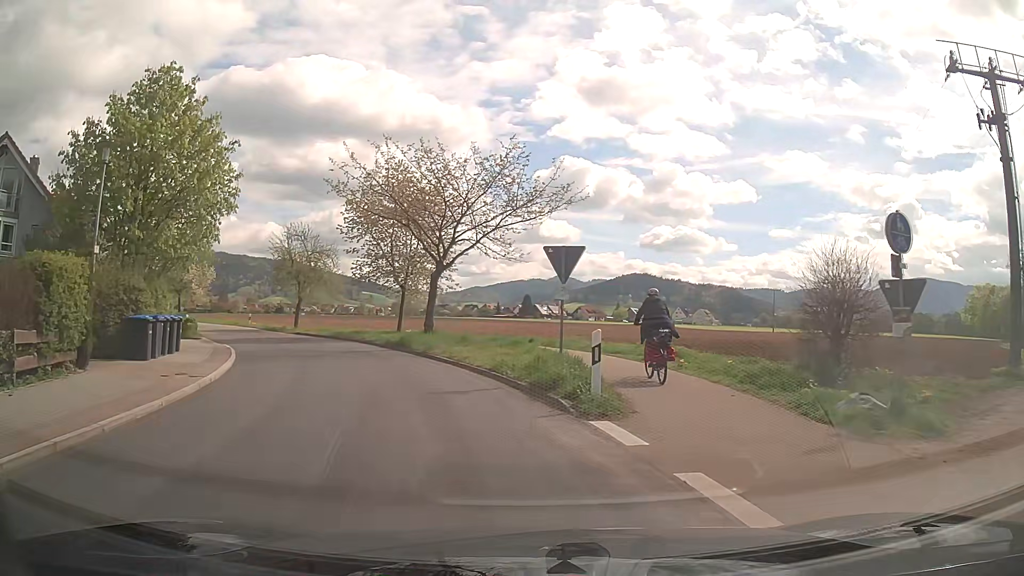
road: tertiary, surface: asphalt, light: Day
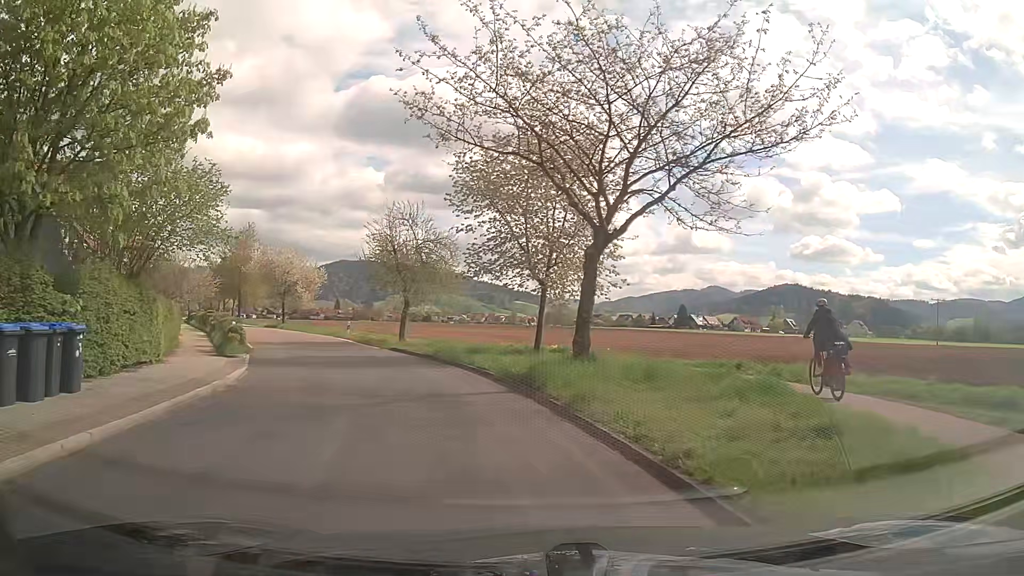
(-1.1, +11.4) m; -12°
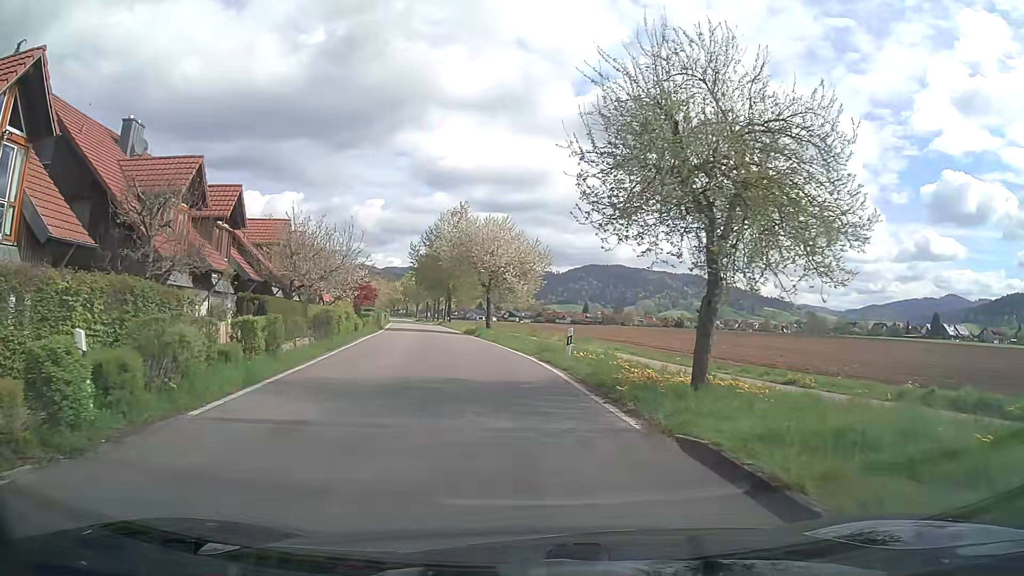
(-4.2, +20.7) m; -22°
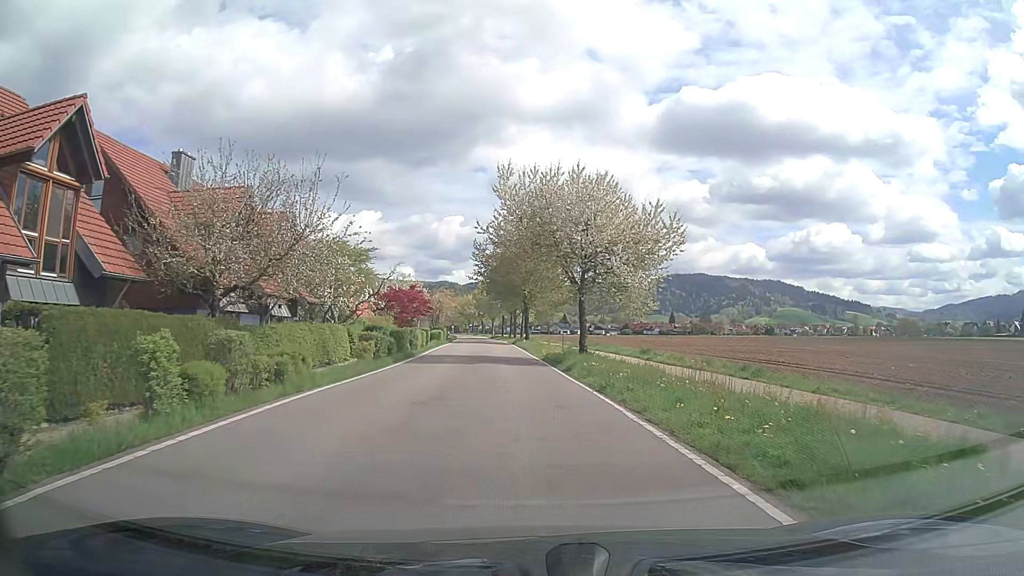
(-1.1, +17.6) m; -6°
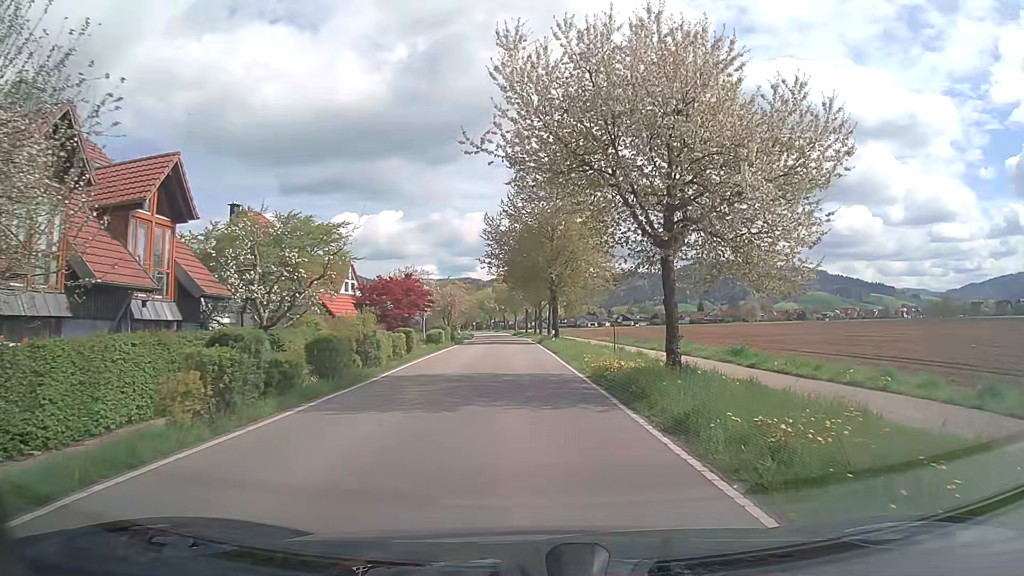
(-0.3, +13.2) m; -3°
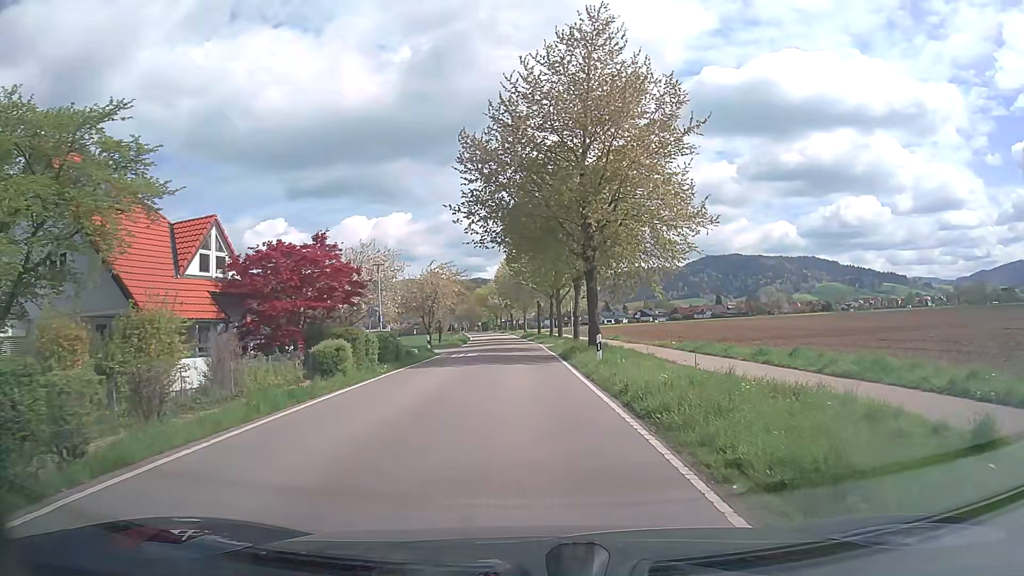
(-0.1, +22.6) m; 0°
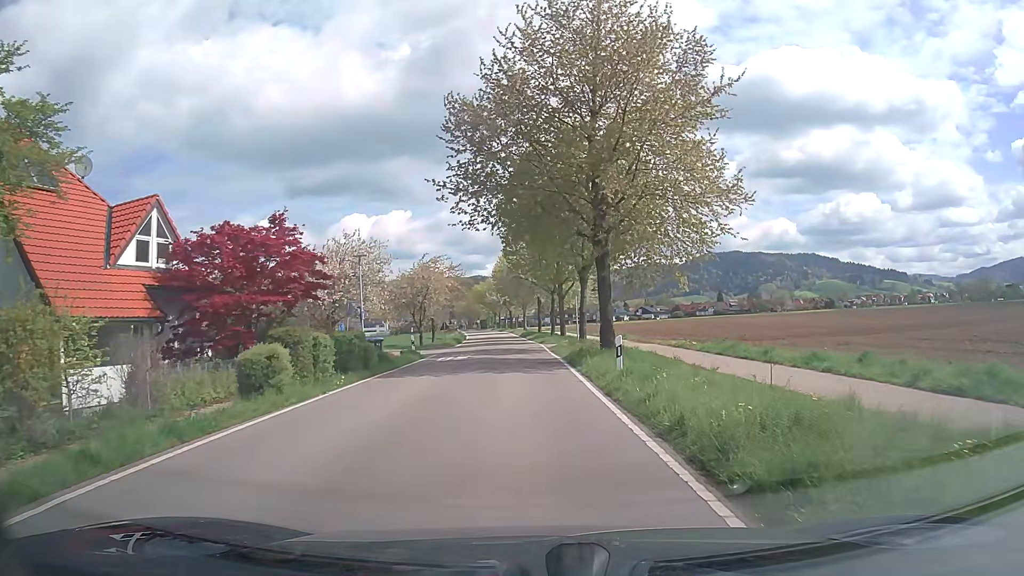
(0.0, +4.5) m; -1°
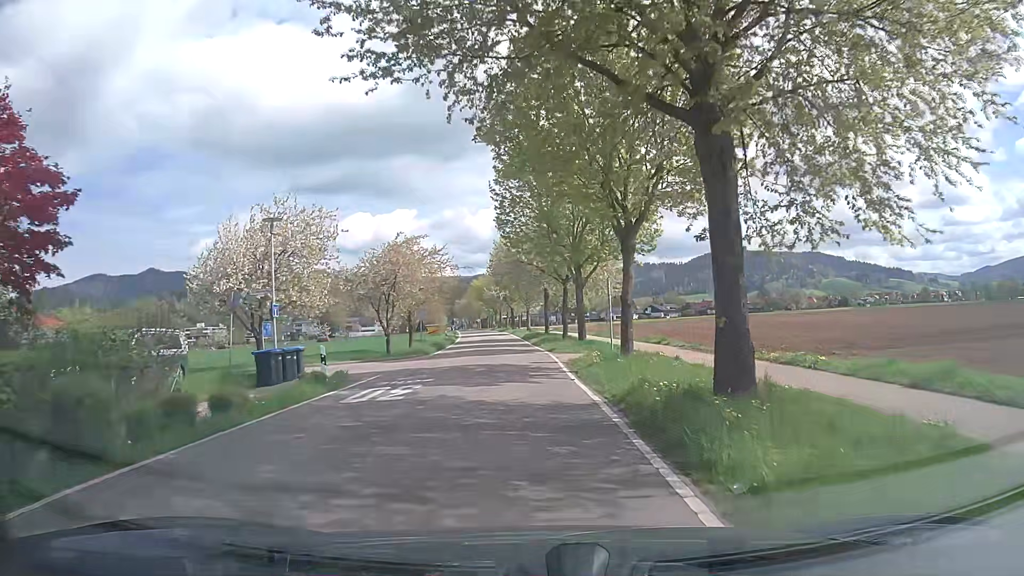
(0.0, +13.6) m; 0°
(0, +10) (0, +20) (0, +30) (-1, +40) (-1, +50) (-2, +60) (-3, +70) (-4, +80) (-5, +90) (-6, +100) m
